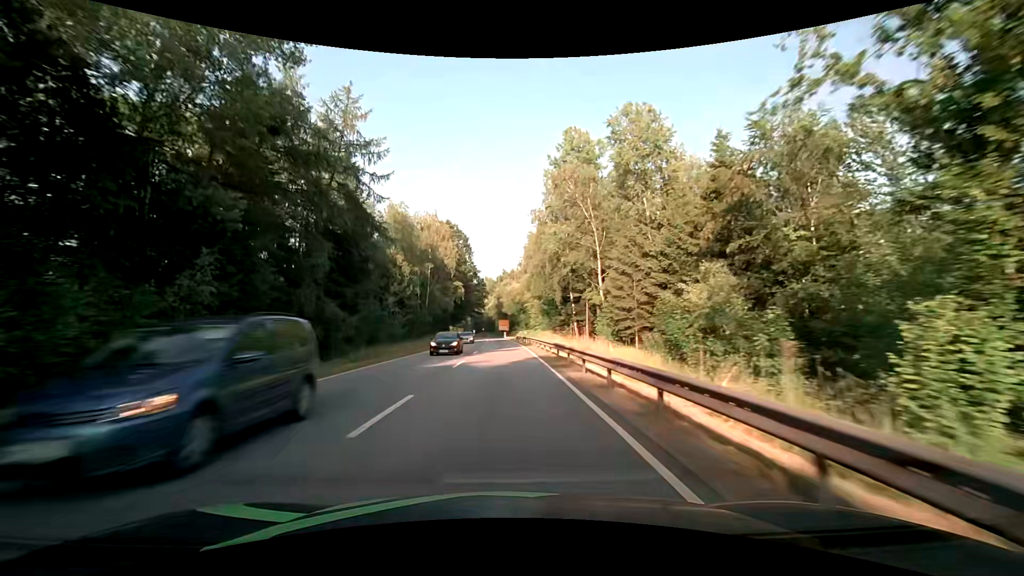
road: primary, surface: asphalt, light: Day
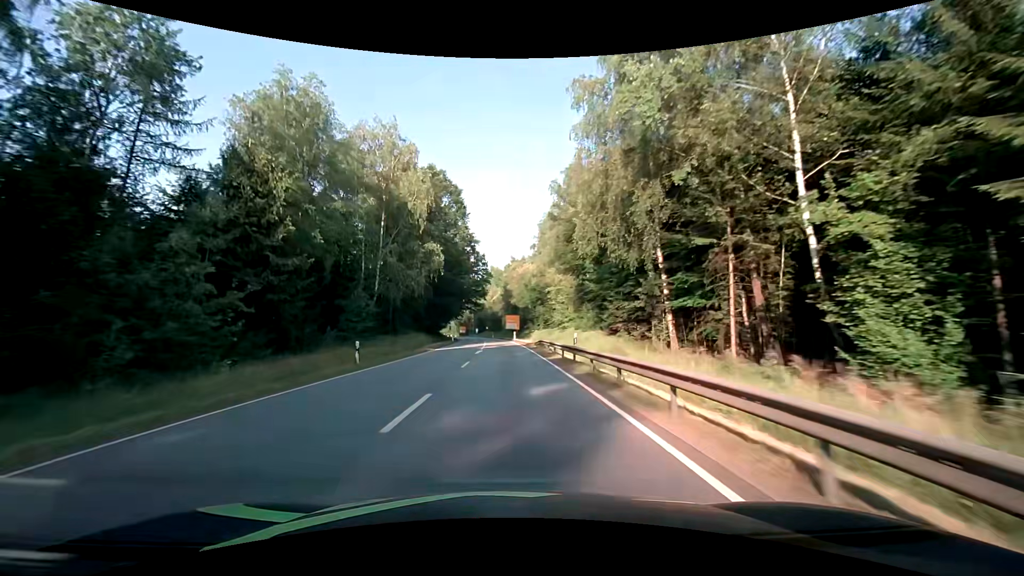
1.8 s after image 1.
(-0.3, +35.7) m; -1°
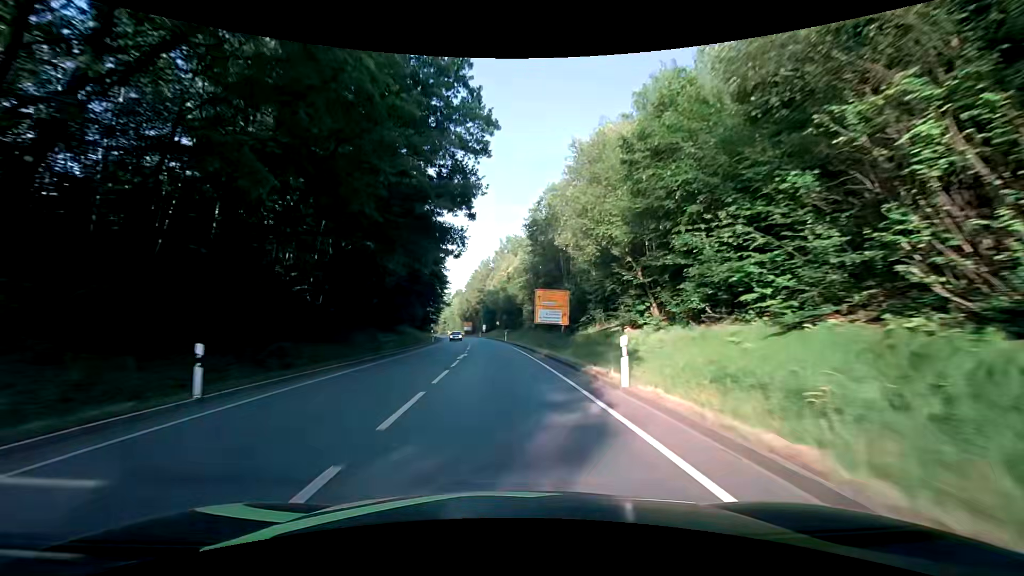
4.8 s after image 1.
(-1.0, +60.4) m; -2°
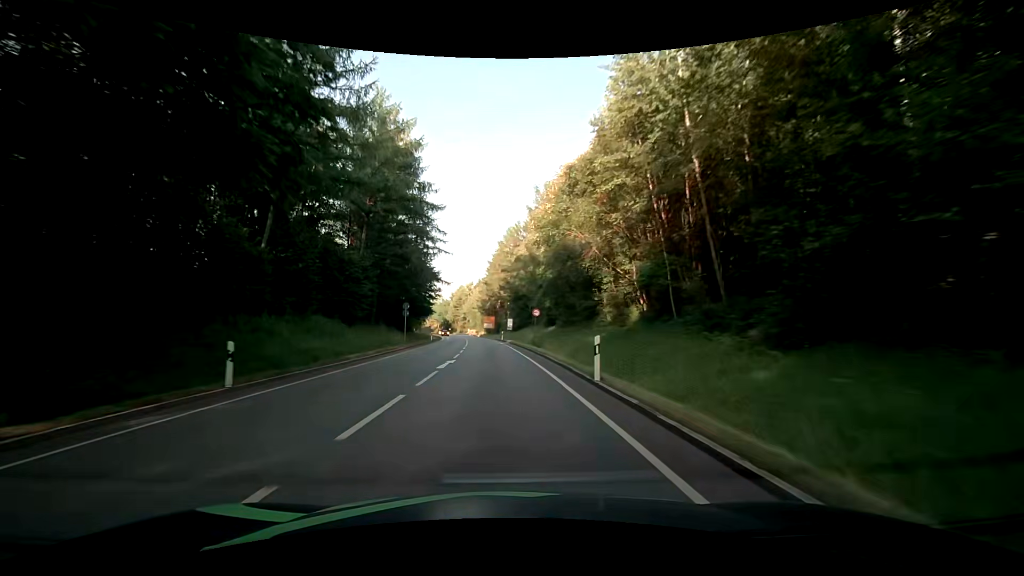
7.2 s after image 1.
(-1.2, +48.6) m; -3°
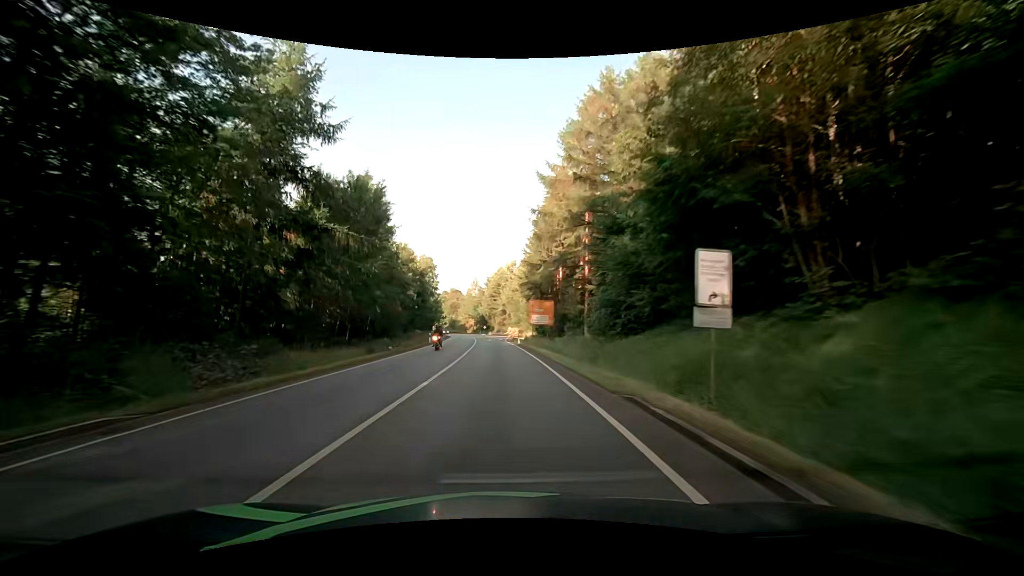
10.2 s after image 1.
(-2.4, +60.7) m; -5°
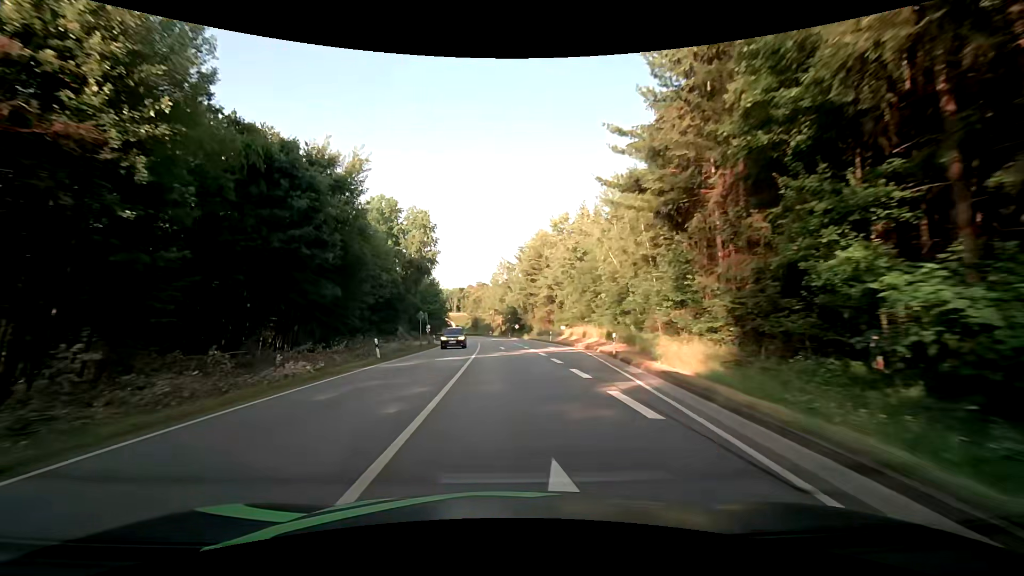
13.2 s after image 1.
(-2.3, +60.6) m; -4°
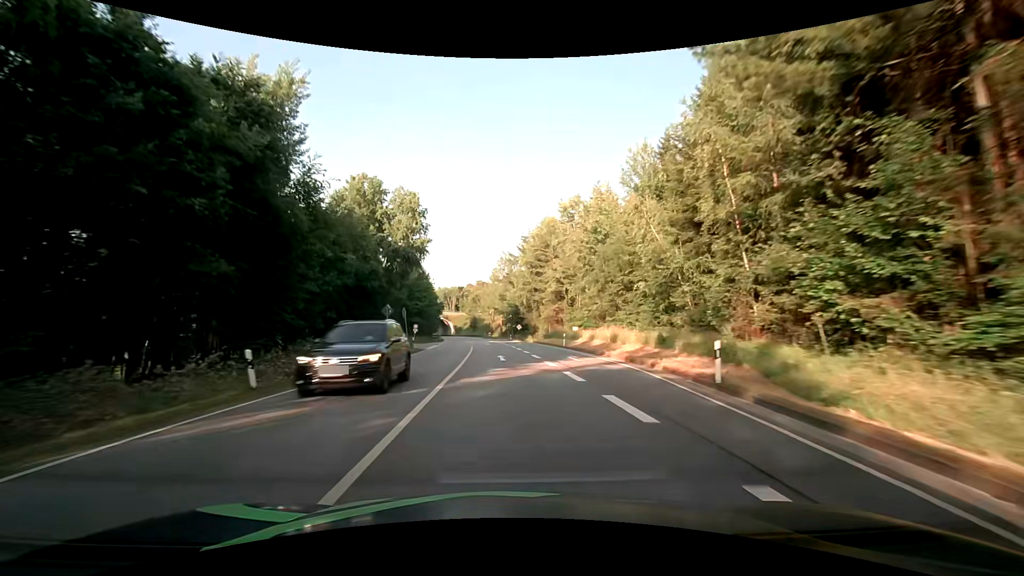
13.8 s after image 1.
(+0.1, +12.1) m; 0°
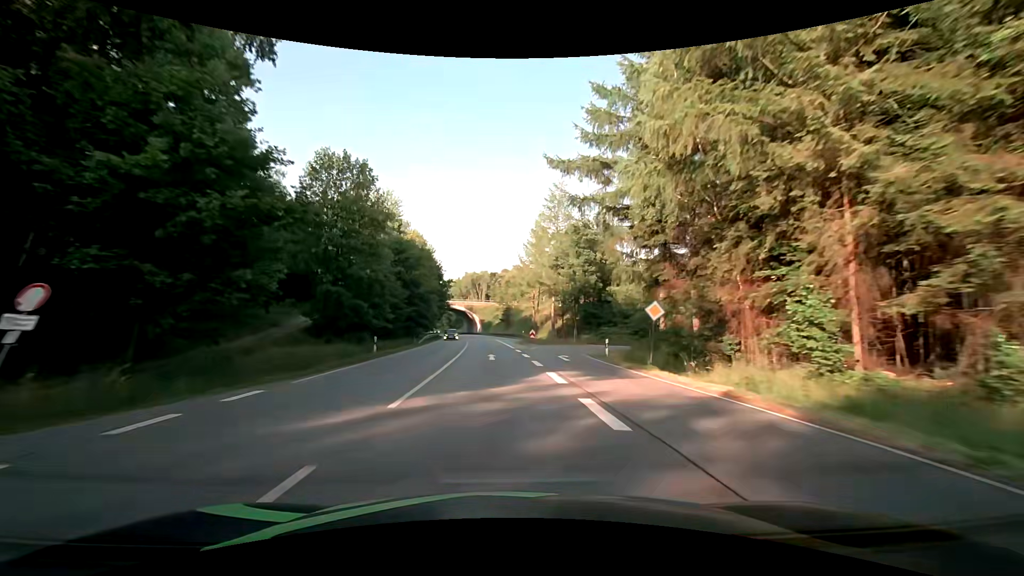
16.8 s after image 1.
(-1.9, +60.4) m; -4°
(0, +10) (0, +20) (-1, +30) (-1, +40) (-2, +50) (-2, +60) (-3, +70) (-4, +80) (-5, +90) (-6, +100) m
